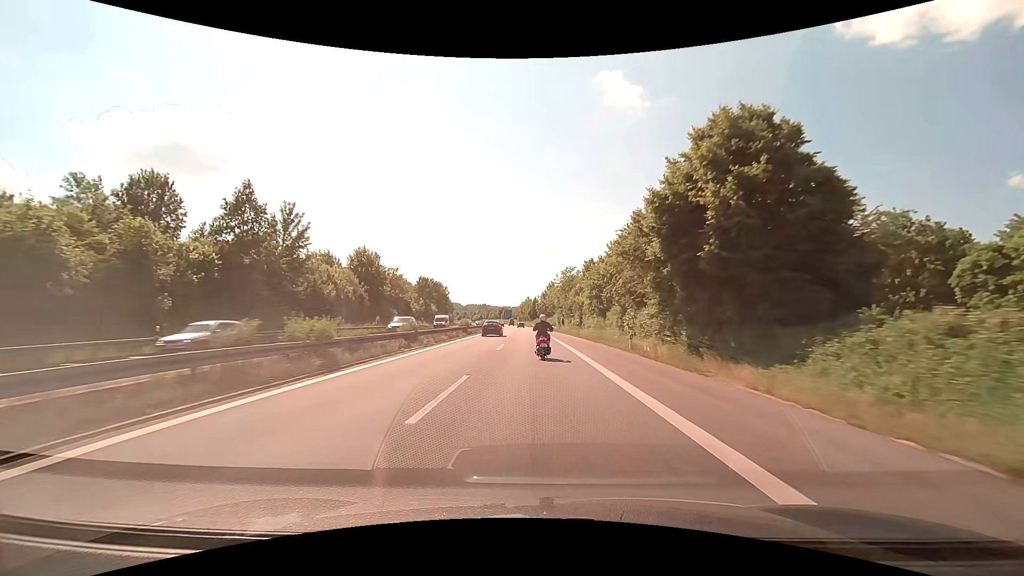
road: motorway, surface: asphalt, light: Day
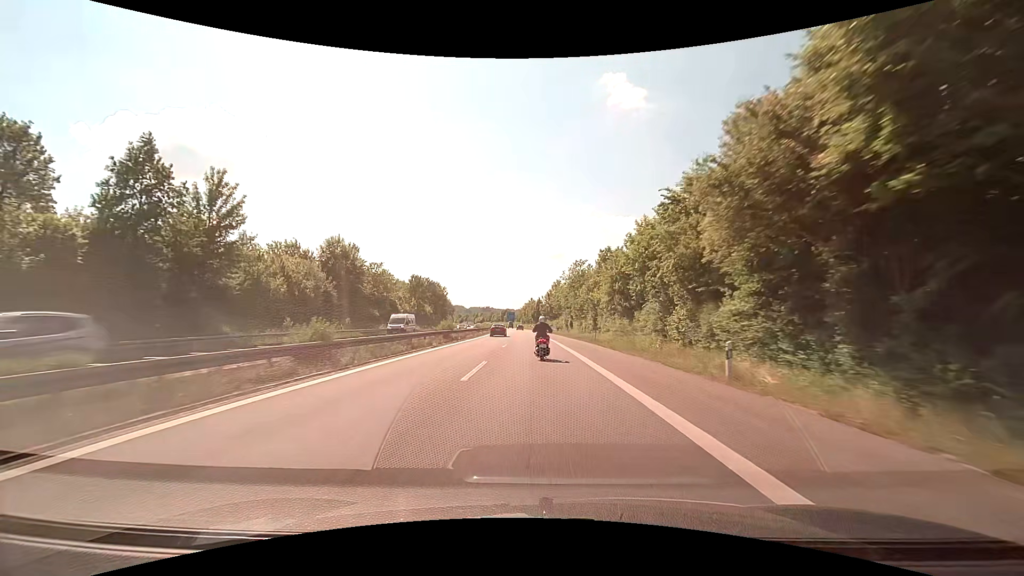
(-0.1, +13.0) m; 0°
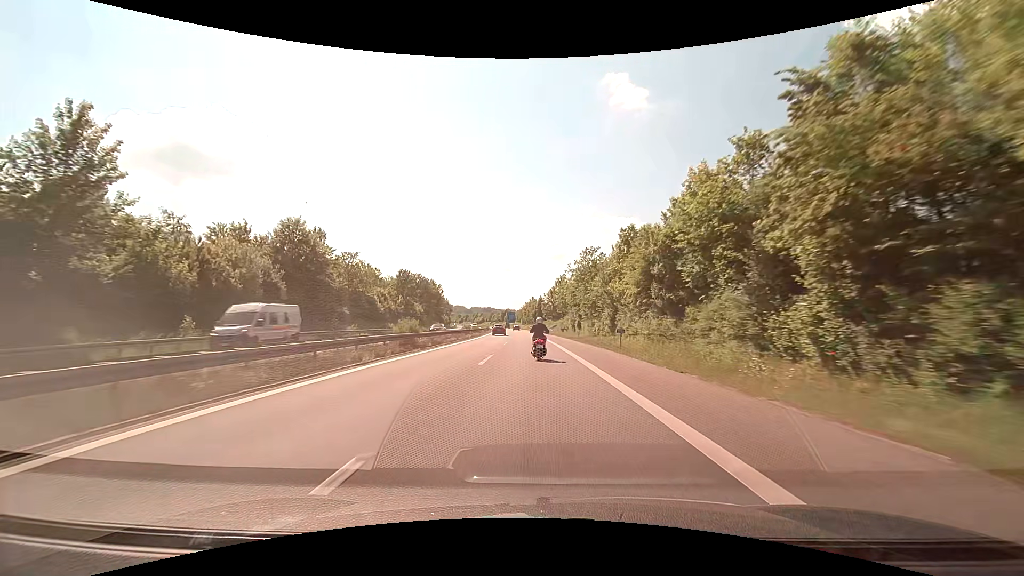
(0.0, +13.1) m; 0°
